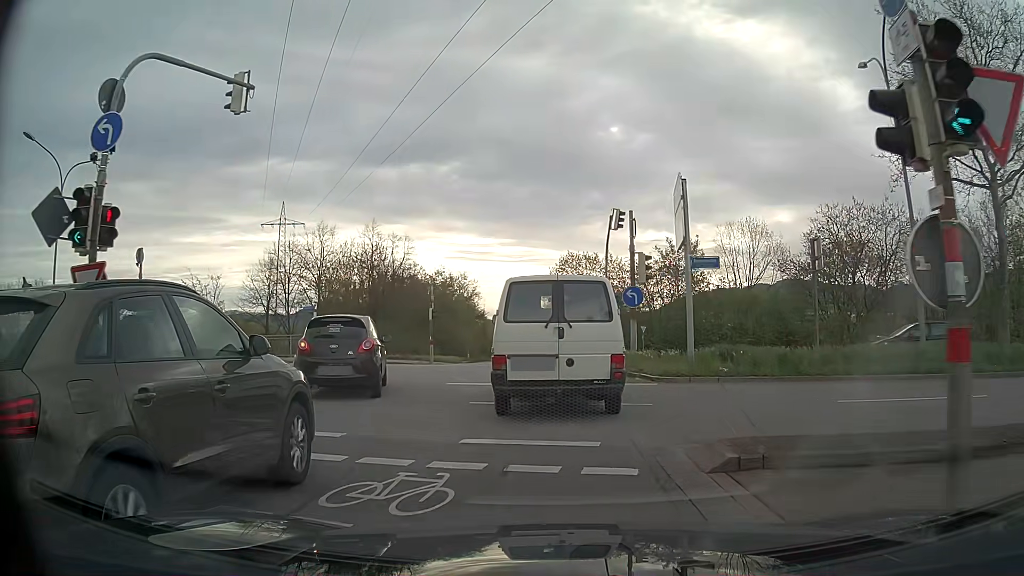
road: primary_link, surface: asphalt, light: Day
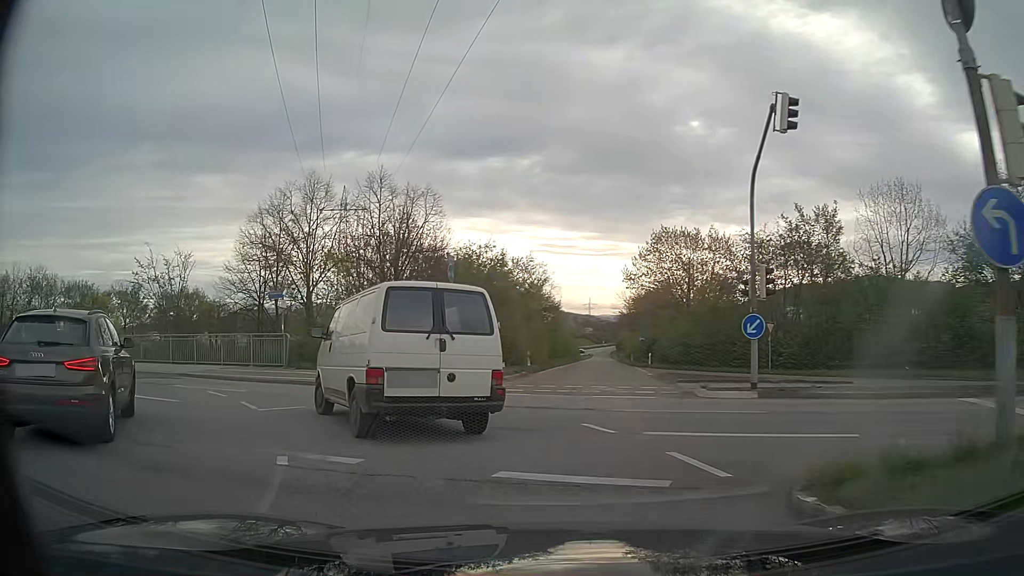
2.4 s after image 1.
(-0.2, +14.4) m; -7°
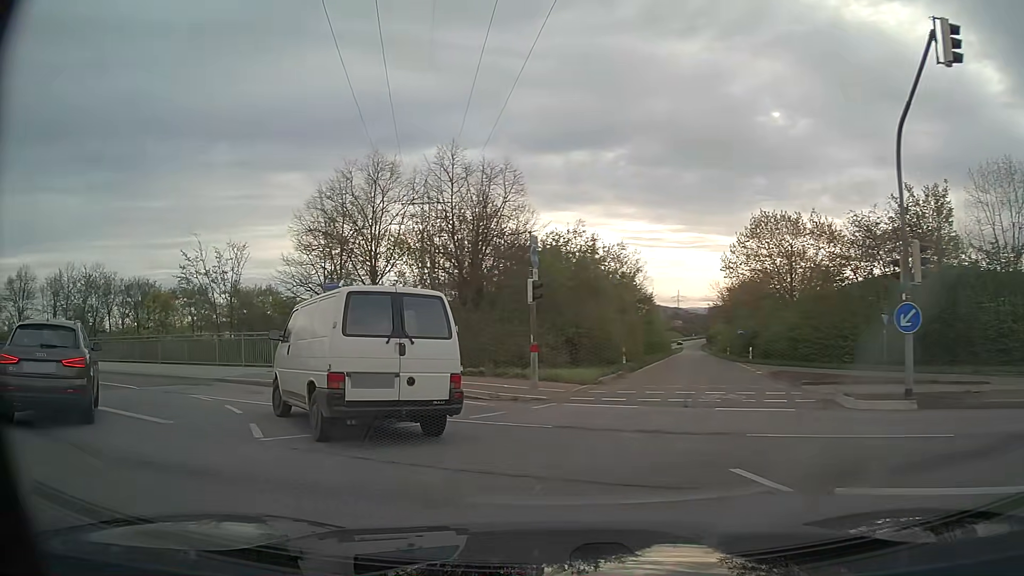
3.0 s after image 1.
(-0.2, +3.6) m; -8°
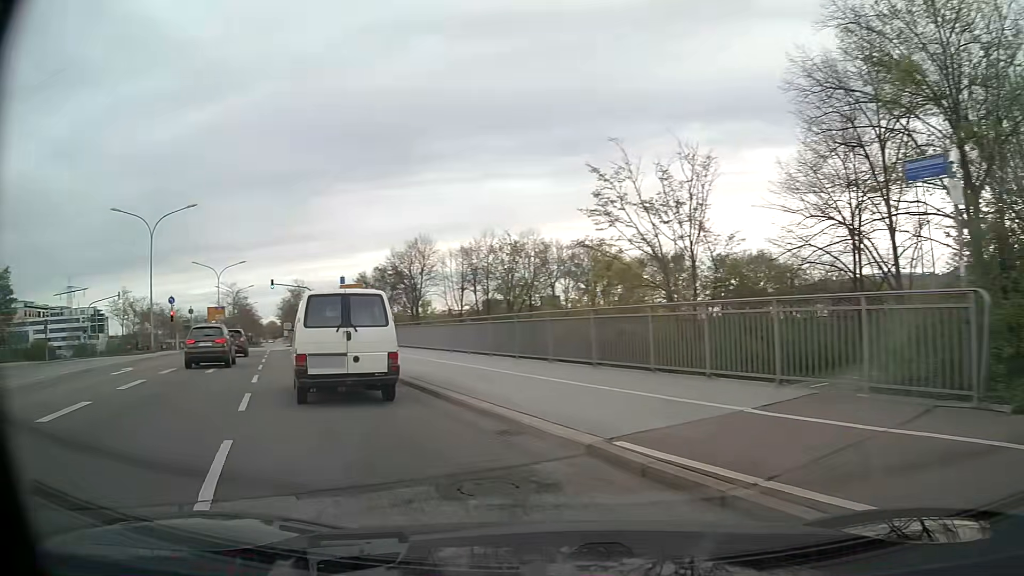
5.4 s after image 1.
(-5.0, +14.2) m; -42°
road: primary
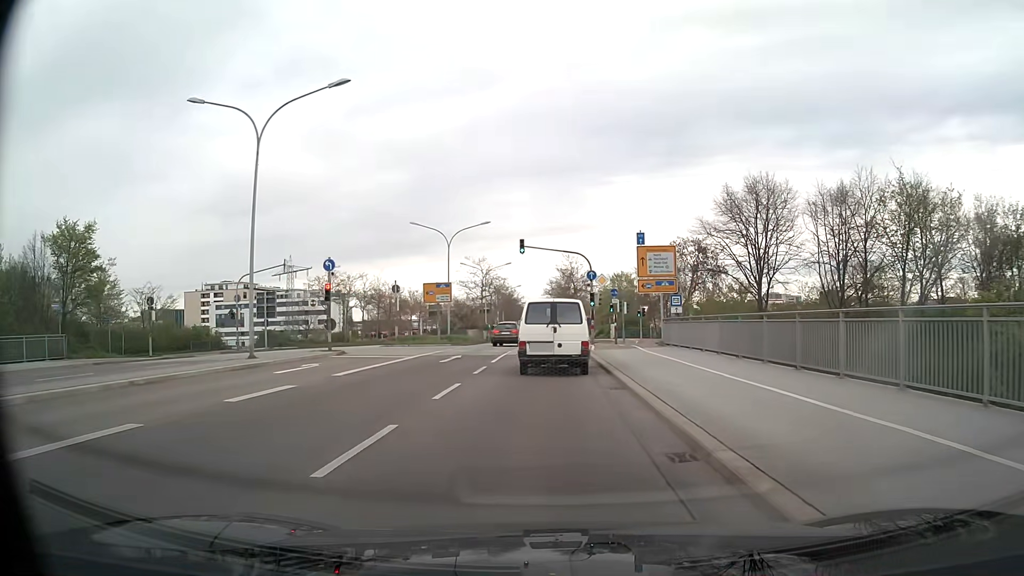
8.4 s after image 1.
(-7.3, +22.8) m; -22°
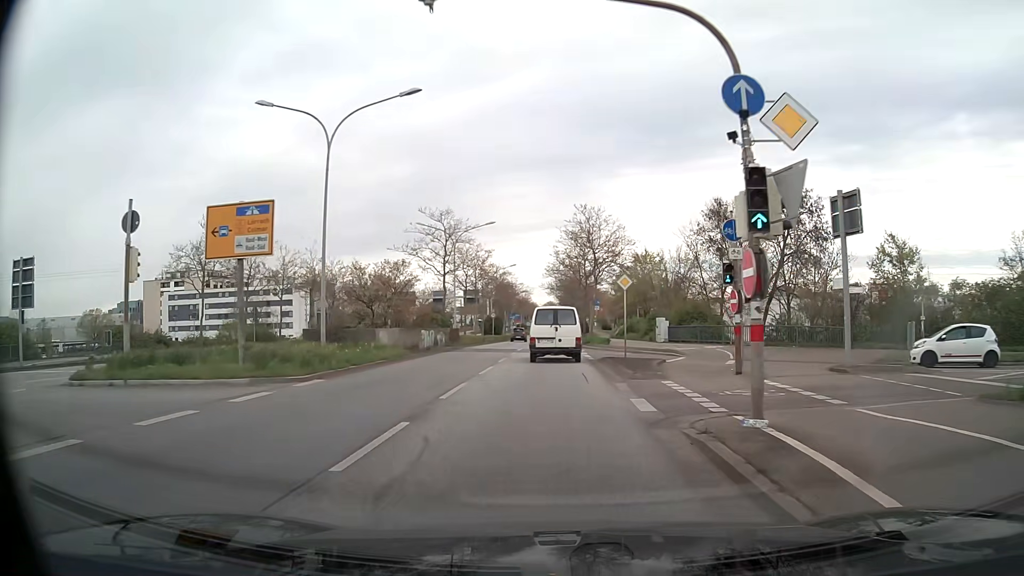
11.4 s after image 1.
(-0.1, +31.5) m; -1°
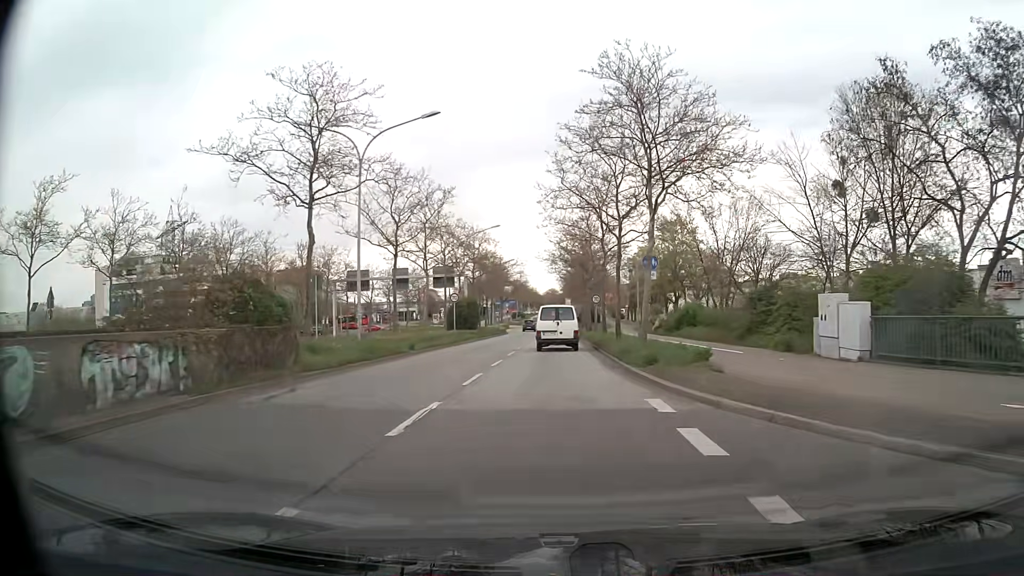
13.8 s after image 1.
(+0.2, +28.5) m; 0°
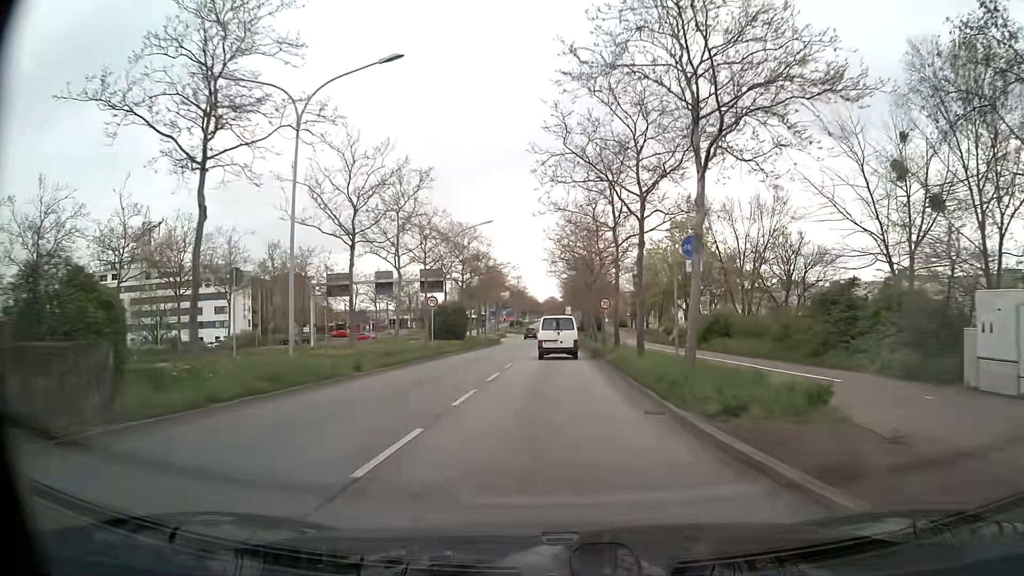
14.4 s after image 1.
(0.0, +7.5) m; 0°
